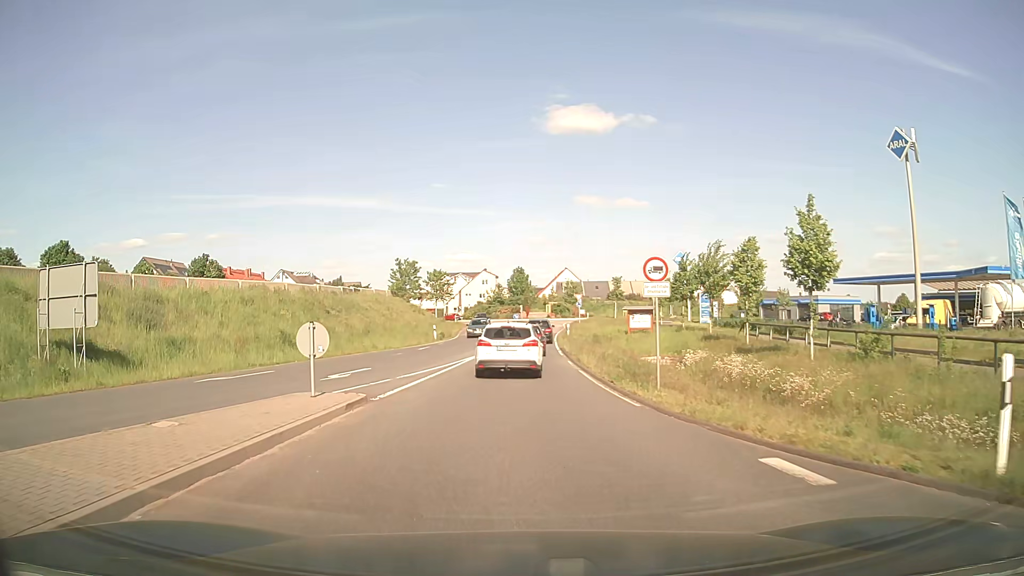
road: unclassified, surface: asphalt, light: Day
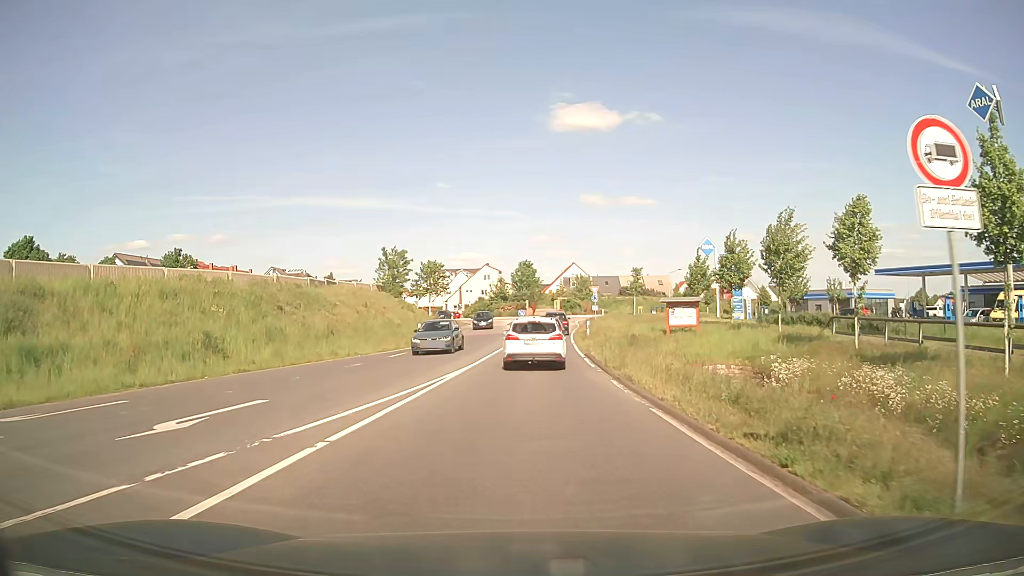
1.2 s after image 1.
(-0.1, +10.6) m; -1°
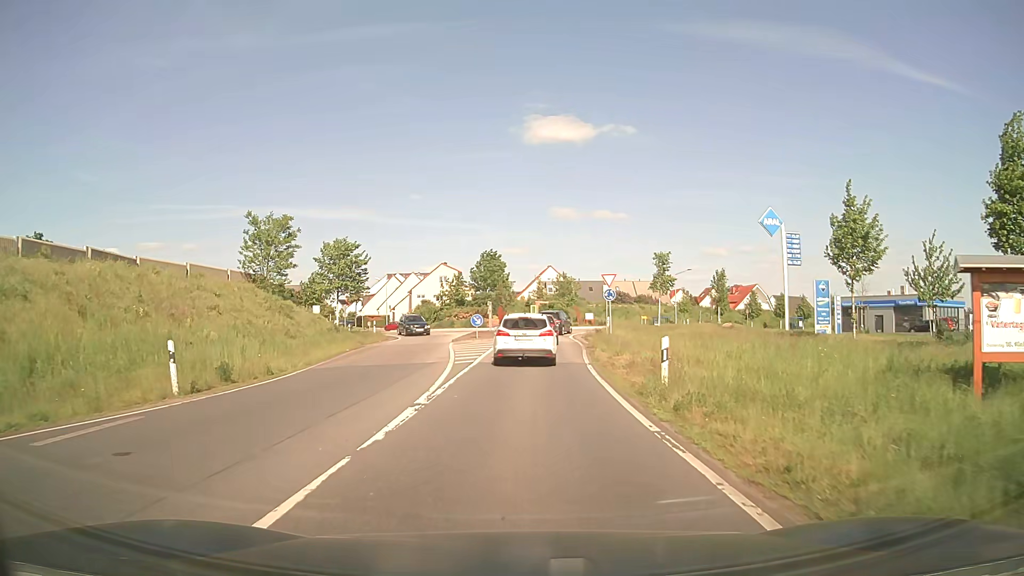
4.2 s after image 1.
(+0.8, +27.3) m; +3°
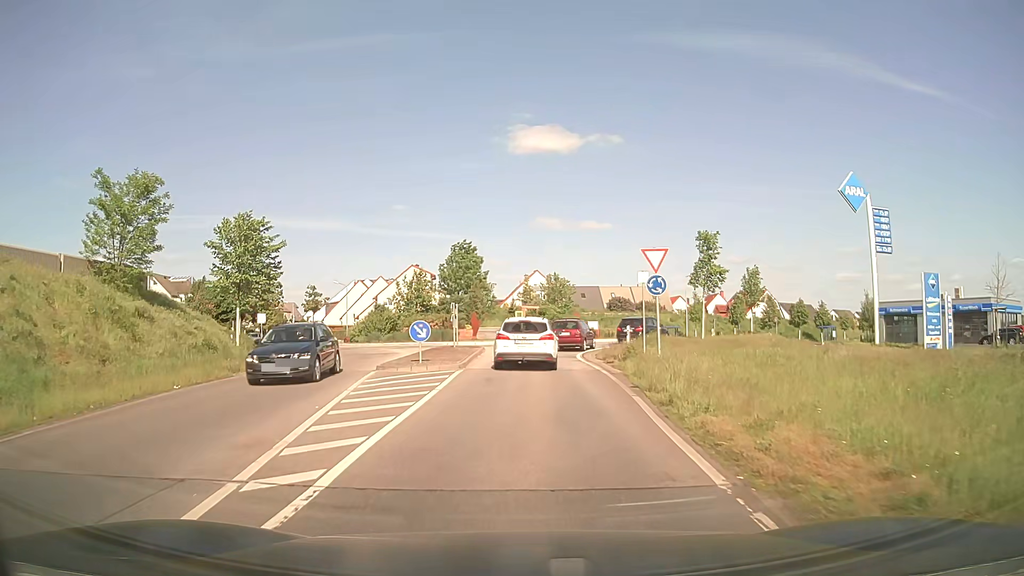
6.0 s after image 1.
(+0.2, +15.0) m; +1°
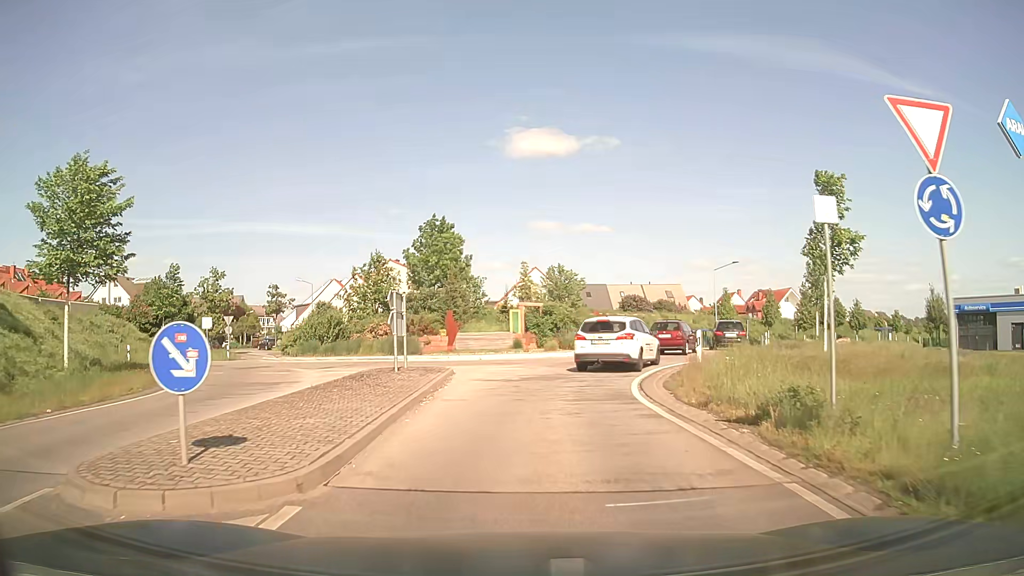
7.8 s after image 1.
(+0.1, +13.8) m; +1°
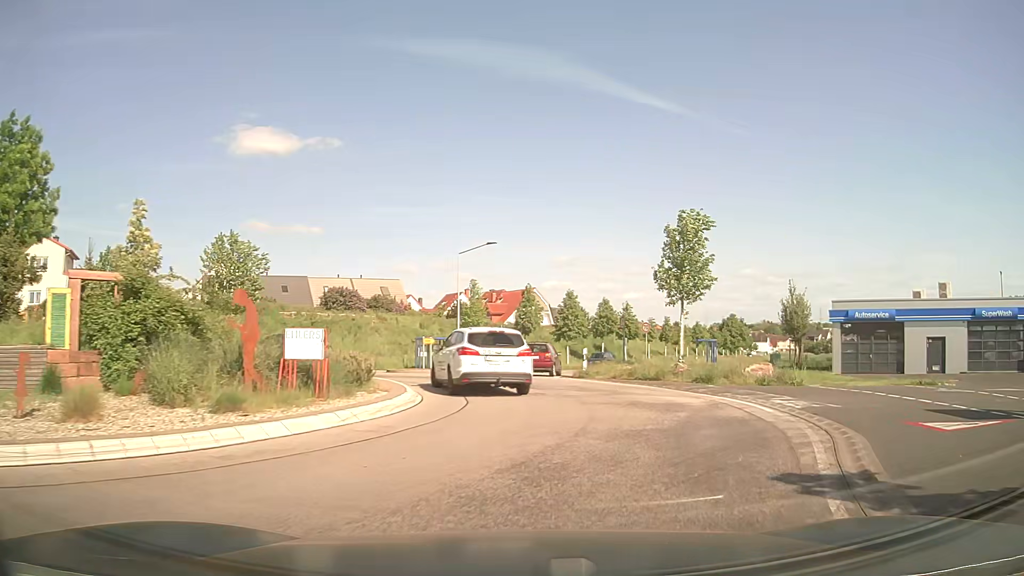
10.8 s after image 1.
(+2.5, +20.6) m; +24°
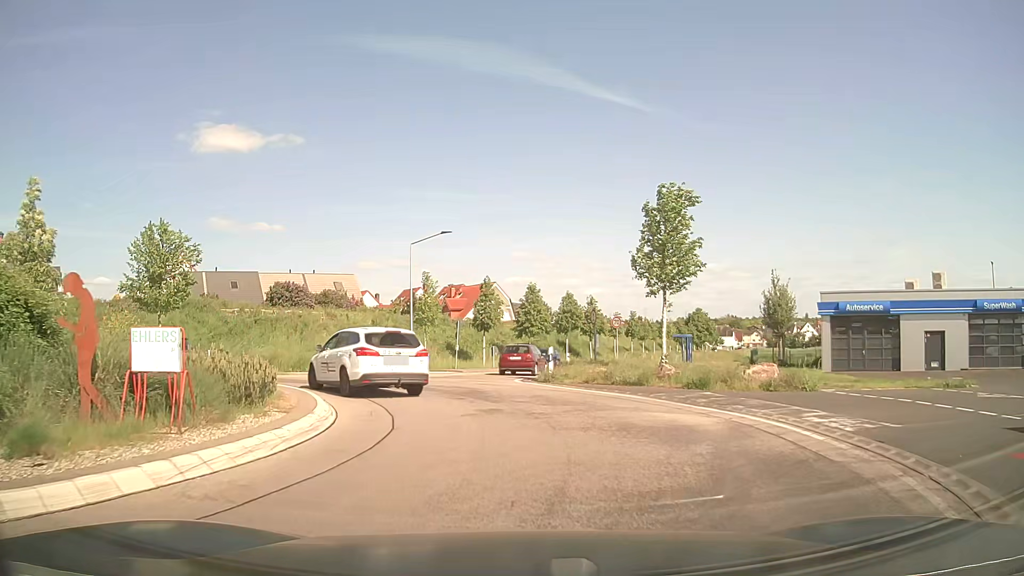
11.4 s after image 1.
(+0.2, +3.7) m; +4°
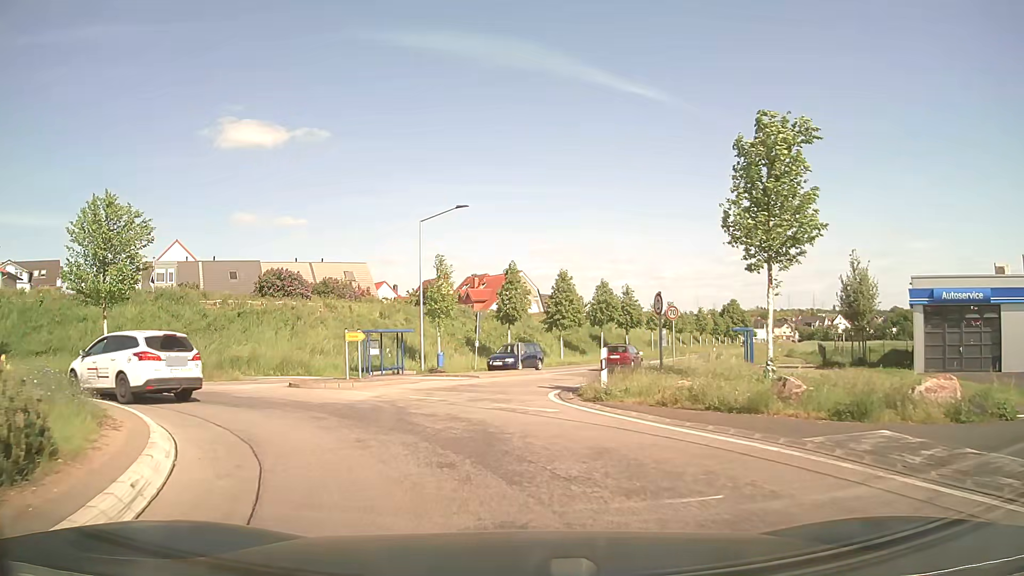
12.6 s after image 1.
(-0.1, +7.2) m; -2°
(-1, +10) (-1, +20) (+2, +29) (+6, +39) (+9, +48) (+13, +57) (+17, +67) (+21, +76) (+25, +85) (+29, +94) m
